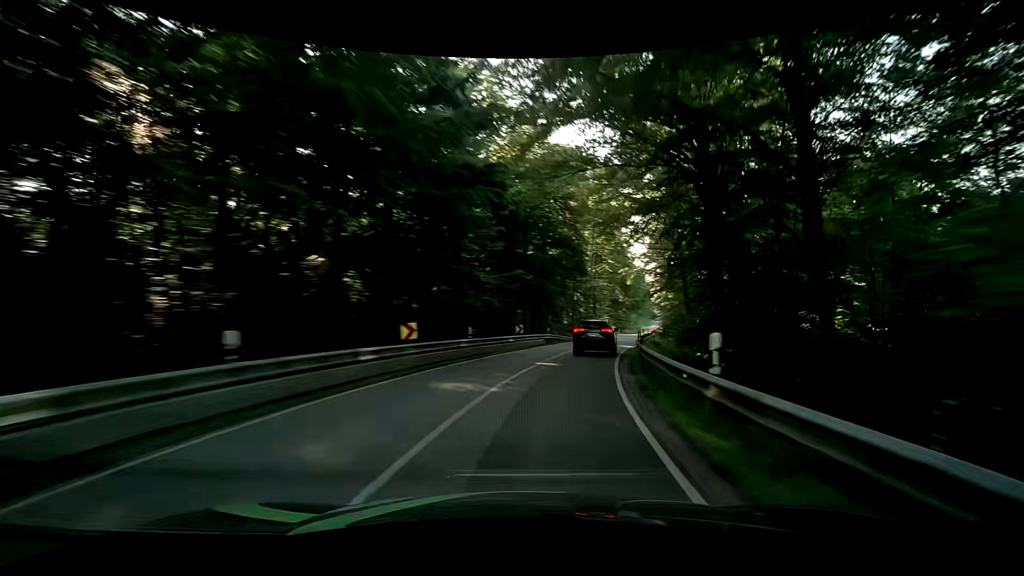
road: secondary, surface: asphalt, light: Day
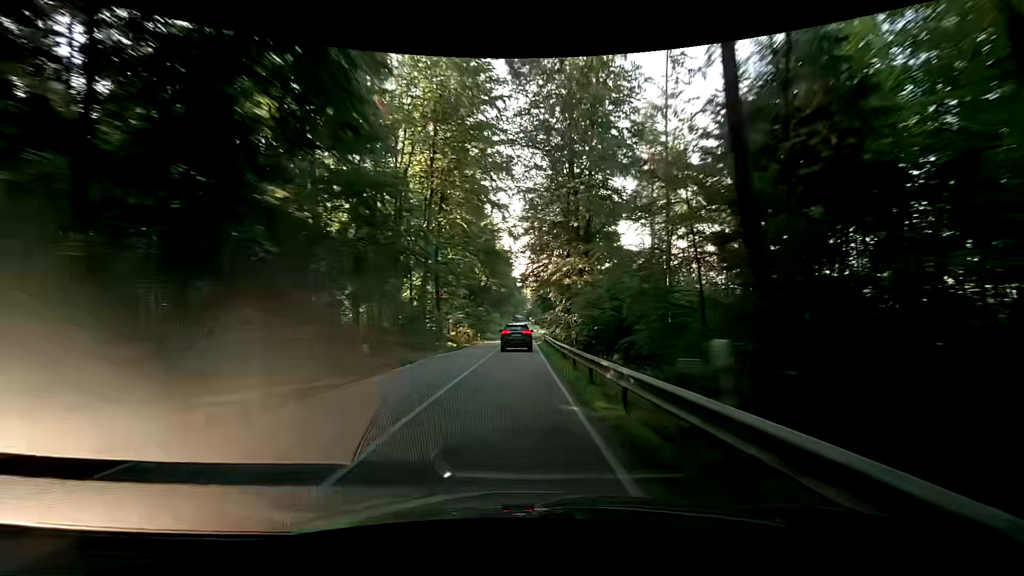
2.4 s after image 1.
(+7.6, +36.6) m; +17°
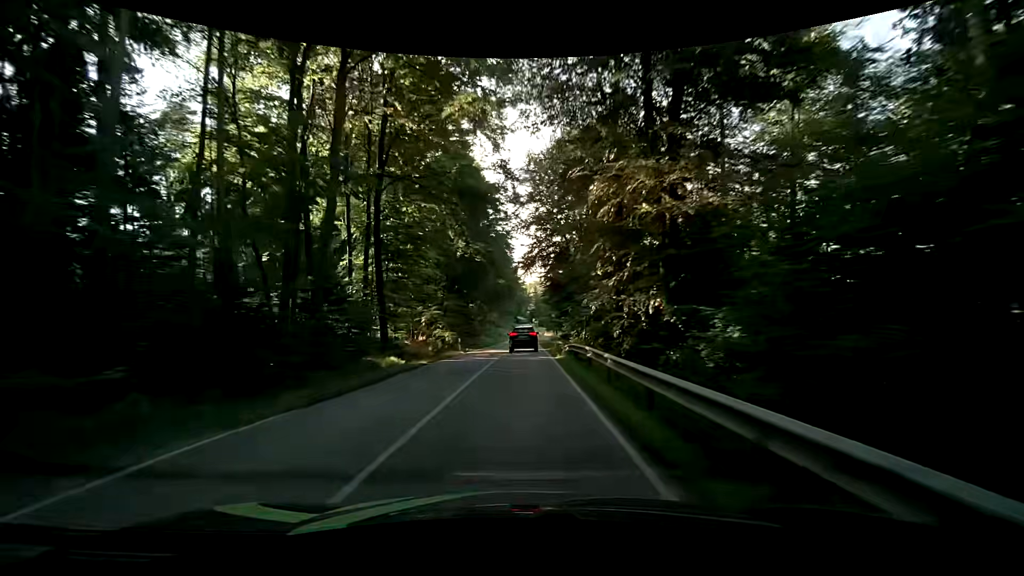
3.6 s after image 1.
(0.0, +20.6) m; 0°
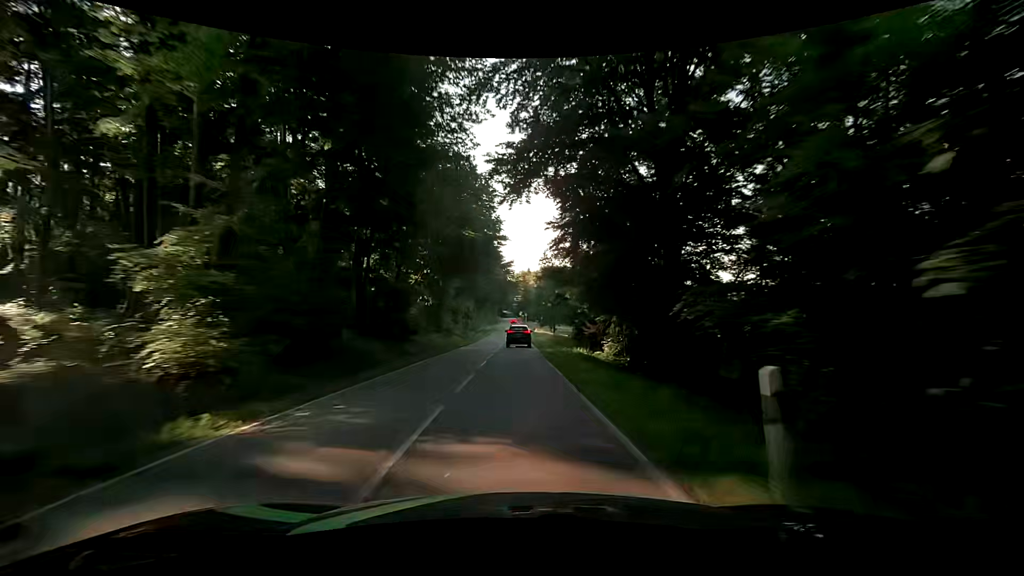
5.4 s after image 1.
(+0.4, +33.0) m; +1°
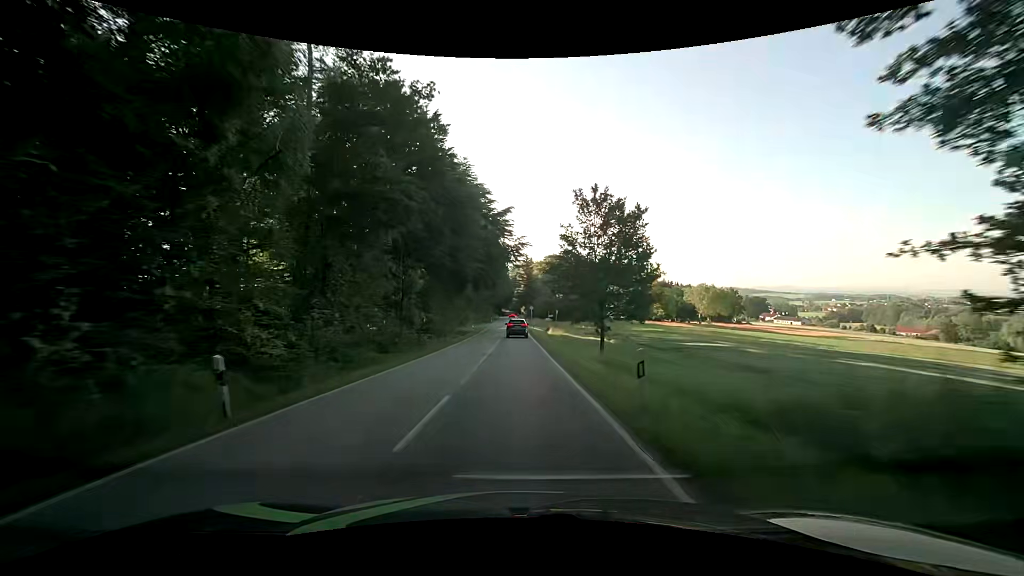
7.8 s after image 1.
(+0.1, +46.9) m; 0°
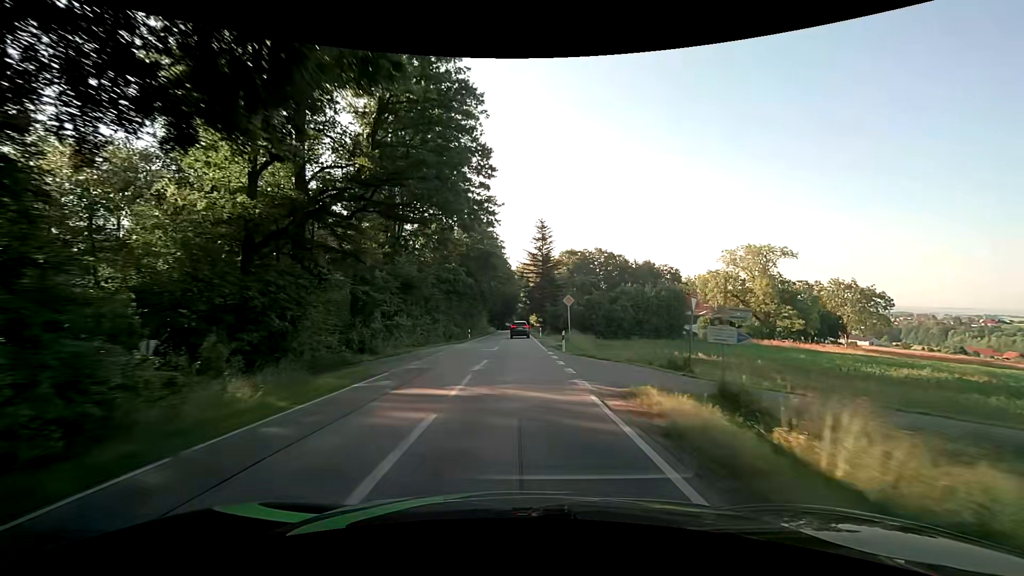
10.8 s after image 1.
(0.0, +61.6) m; 0°
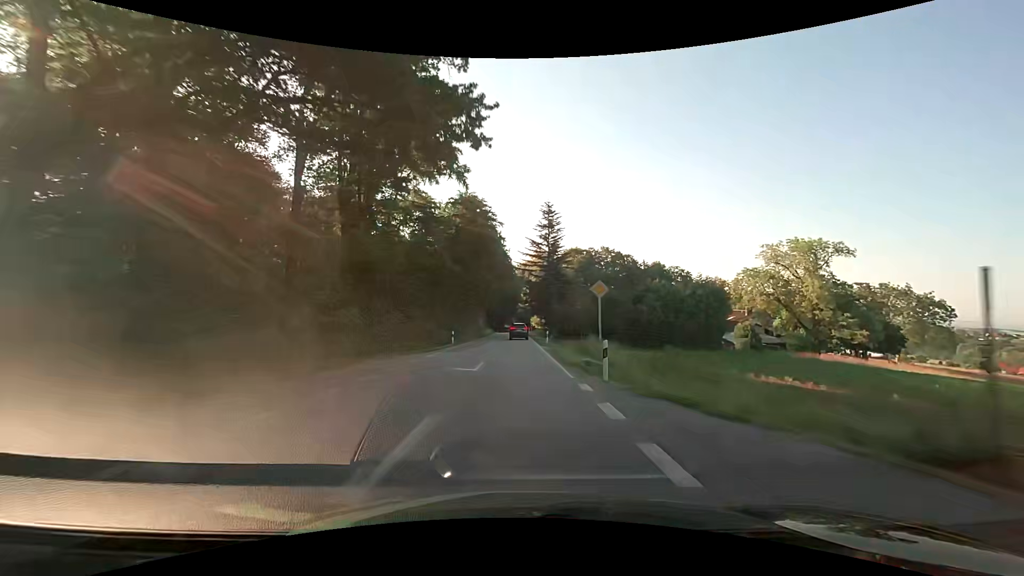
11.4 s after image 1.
(-0.1, +12.5) m; 0°
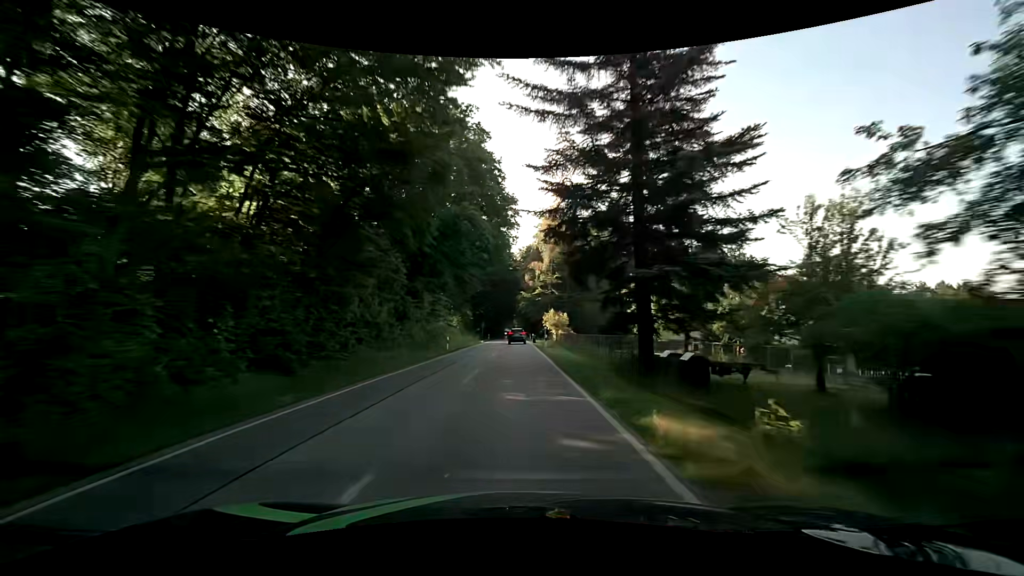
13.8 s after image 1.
(+0.2, +49.9) m; 0°
(0, +10) (0, +20) (0, +30) (0, +40) (0, +50) (0, +60) (0, +70) (0, +80) (0, +90) (0, +100) m
